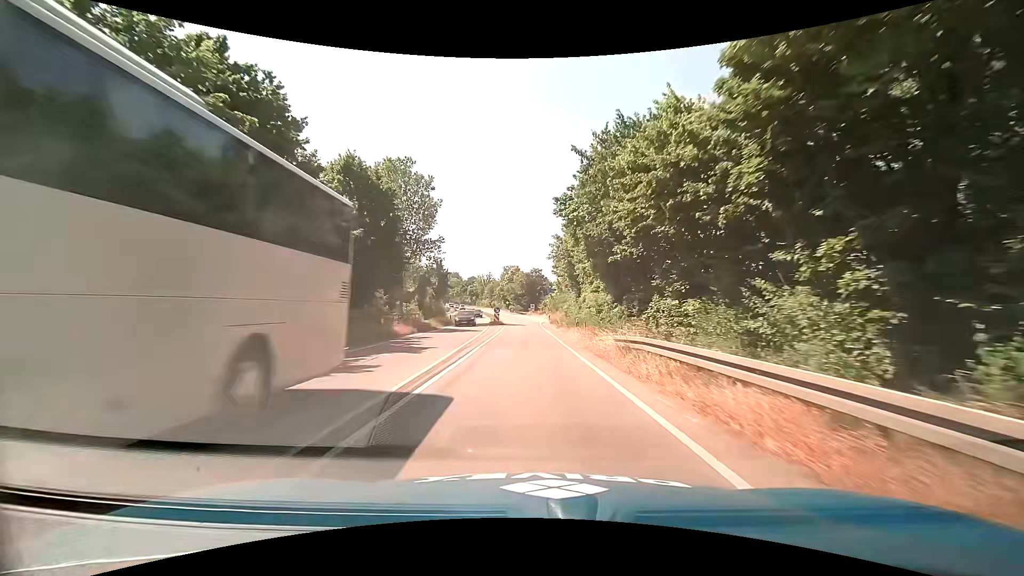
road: trunk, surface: asphalt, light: Day
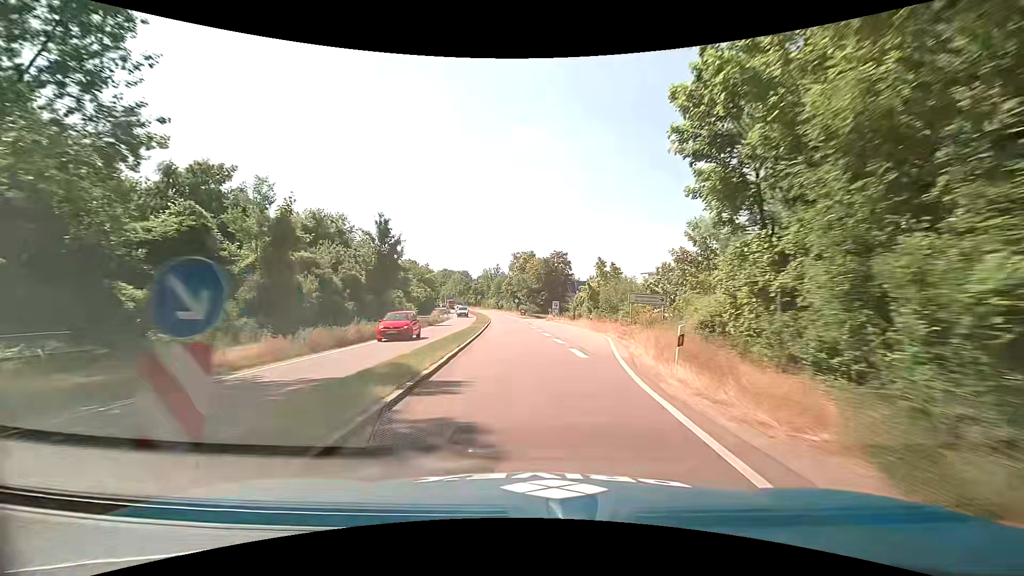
(-0.6, +45.5) m; -2°
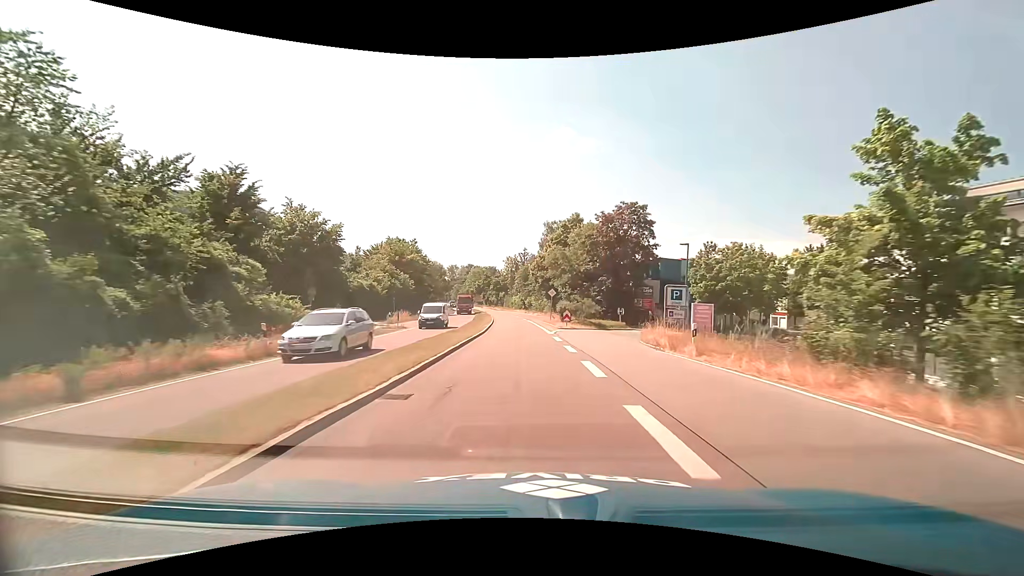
(-1.3, +45.9) m; -4°
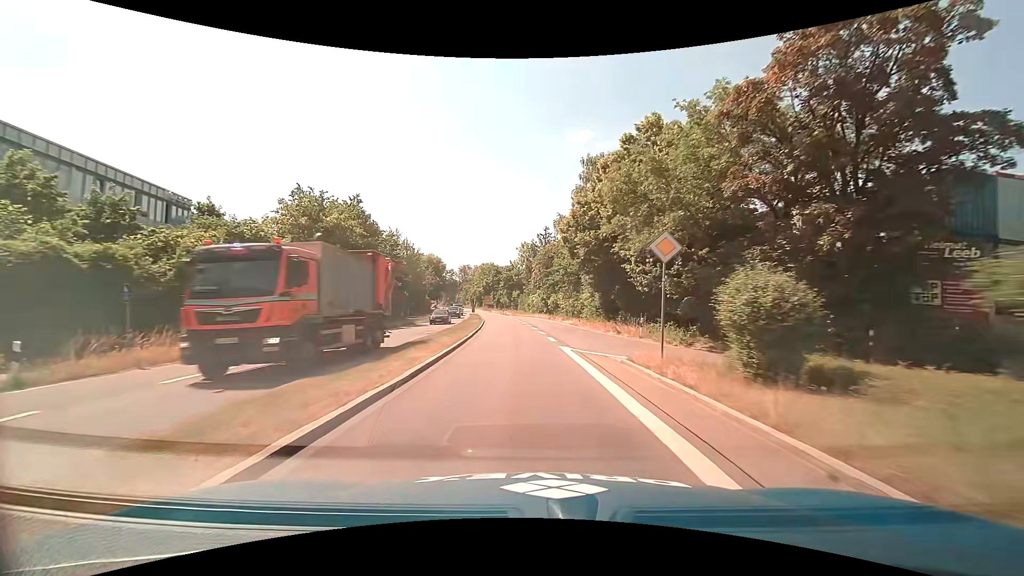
(-0.8, +36.3) m; -2°
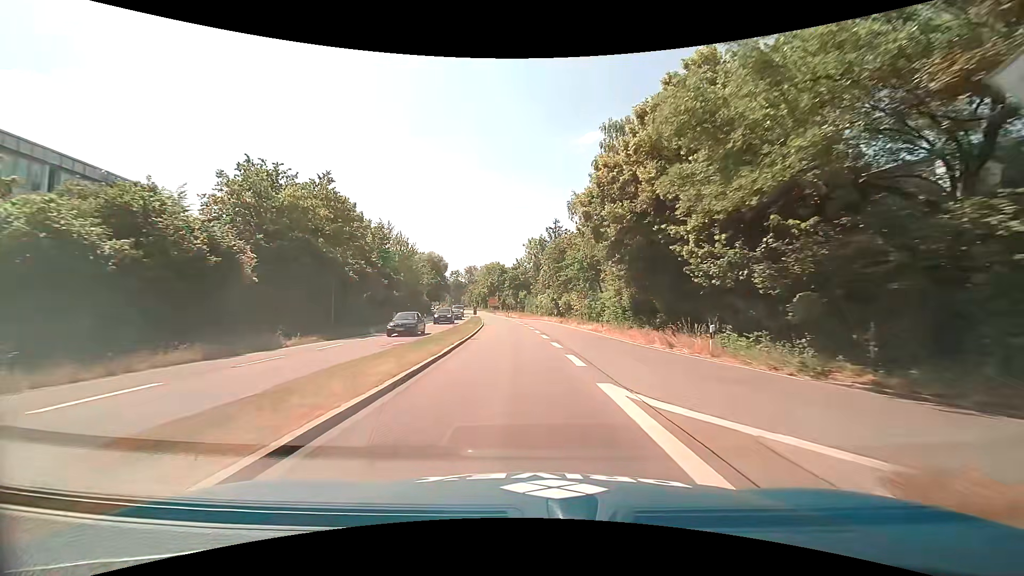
(-0.1, +9.0) m; -1°
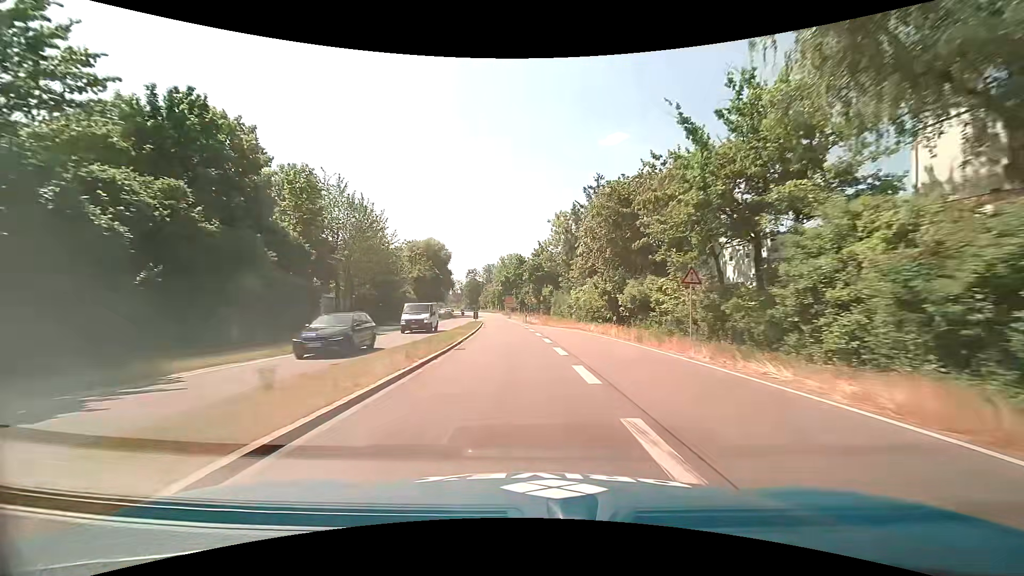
(-0.5, +27.1) m; -2°
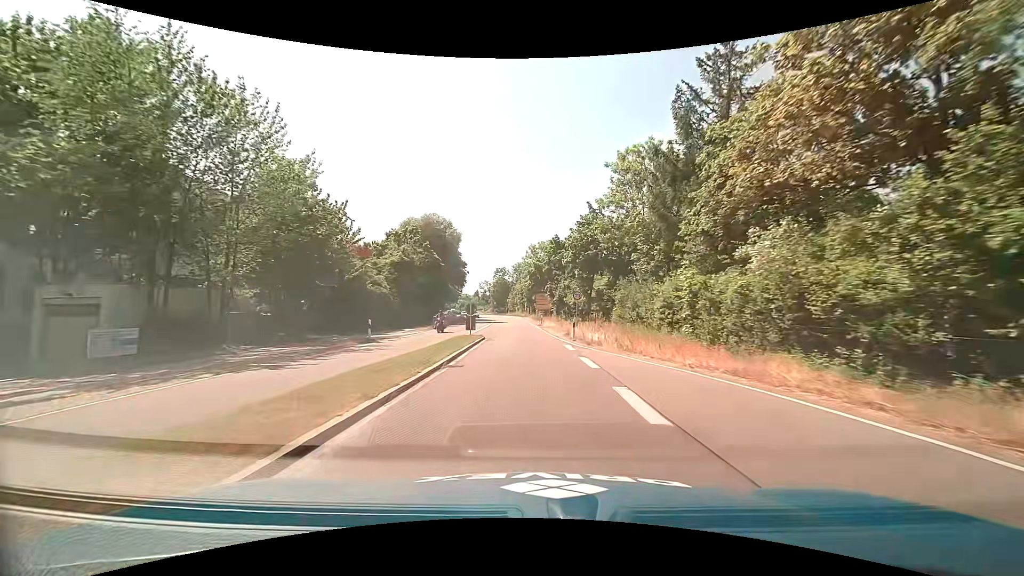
(-1.0, +27.0) m; -4°
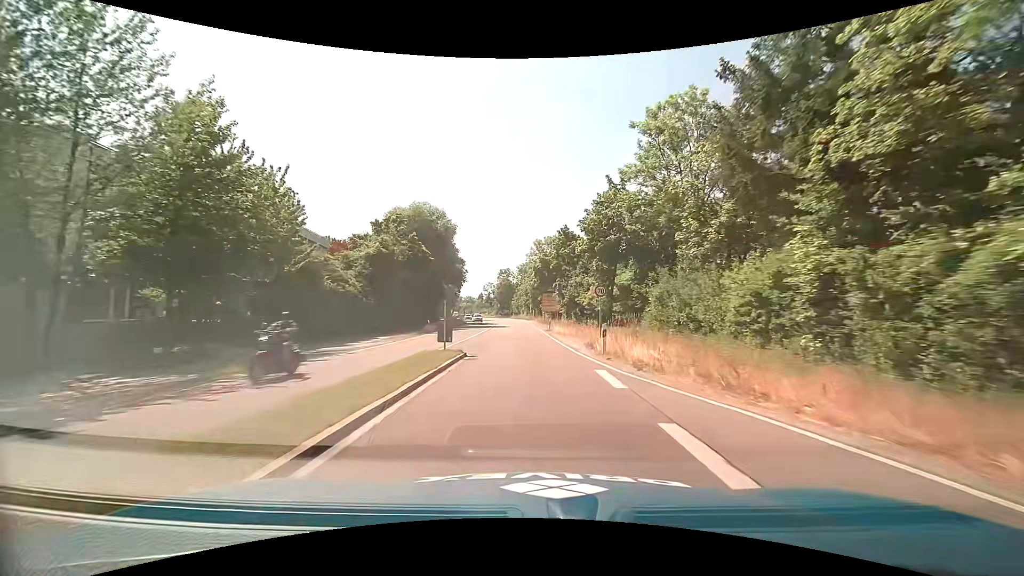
(0.0, +9.0) m; 0°
(0, +10) (0, +20) (-1, +30) (-1, +40) (-2, +50) (-2, +60) (-3, +70) (-4, +80) (-4, +90) (-5, +100) m
